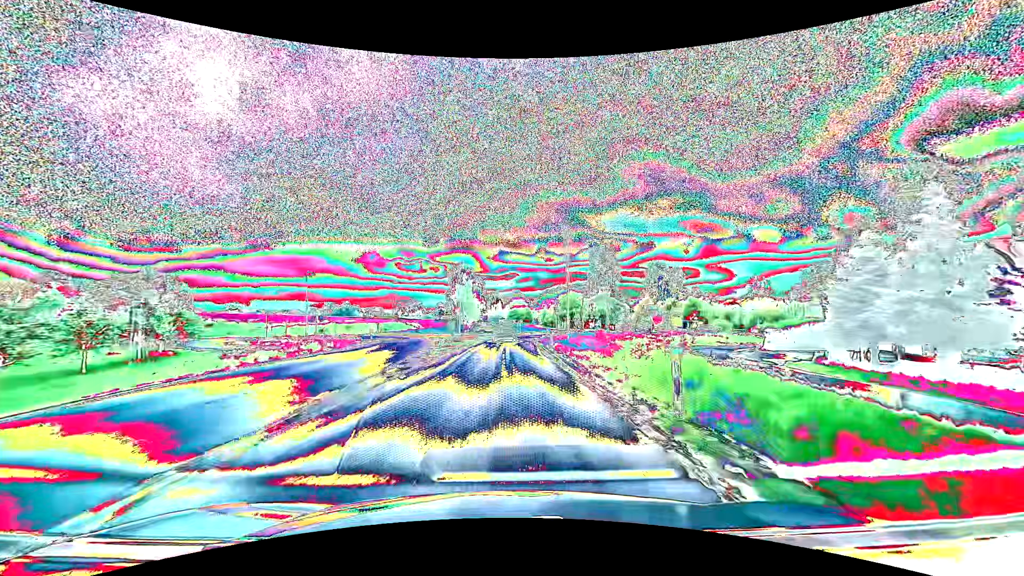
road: secondary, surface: asphalt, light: Day
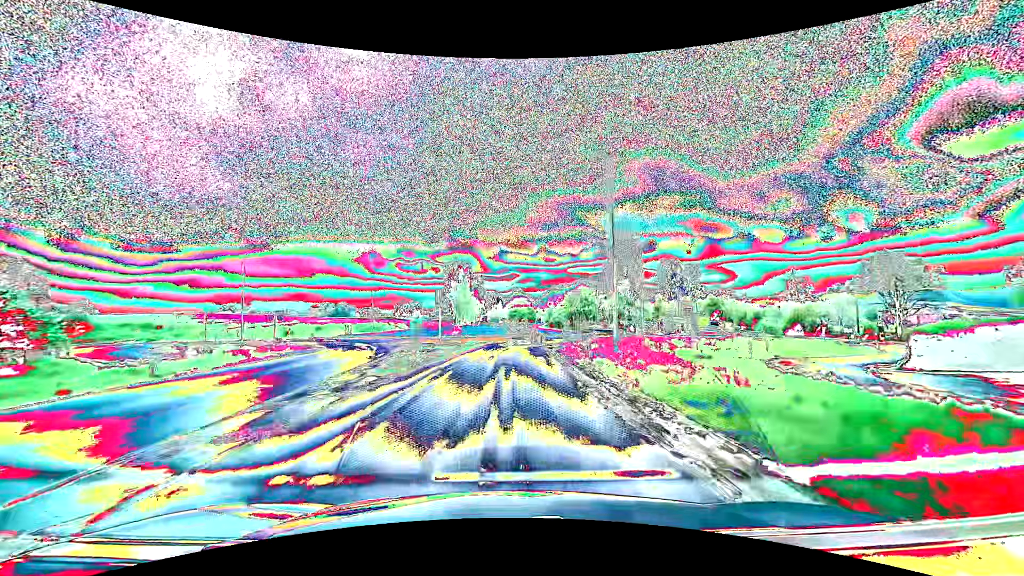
(0.0, +14.1) m; 0°
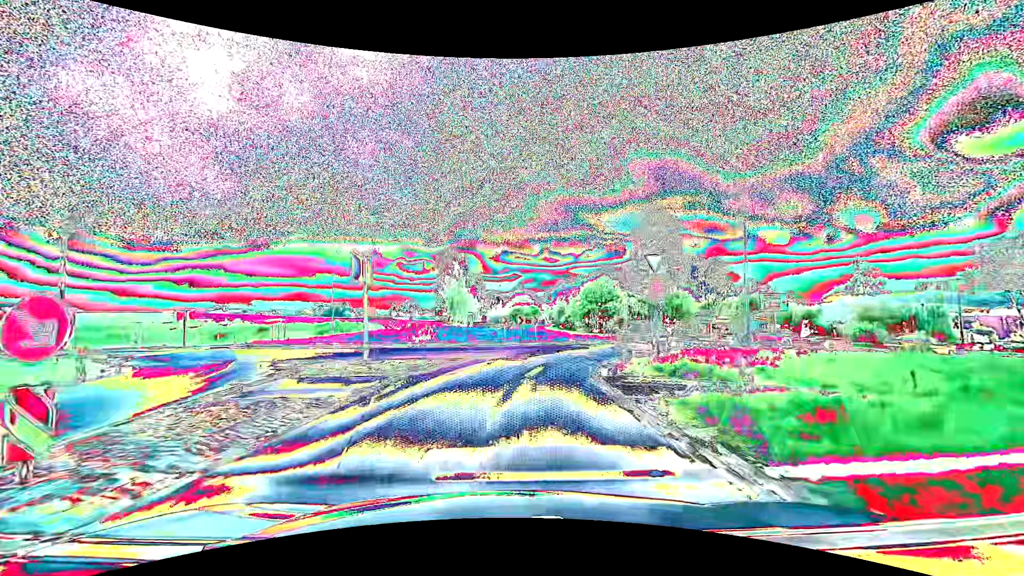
(0.0, +18.0) m; 0°
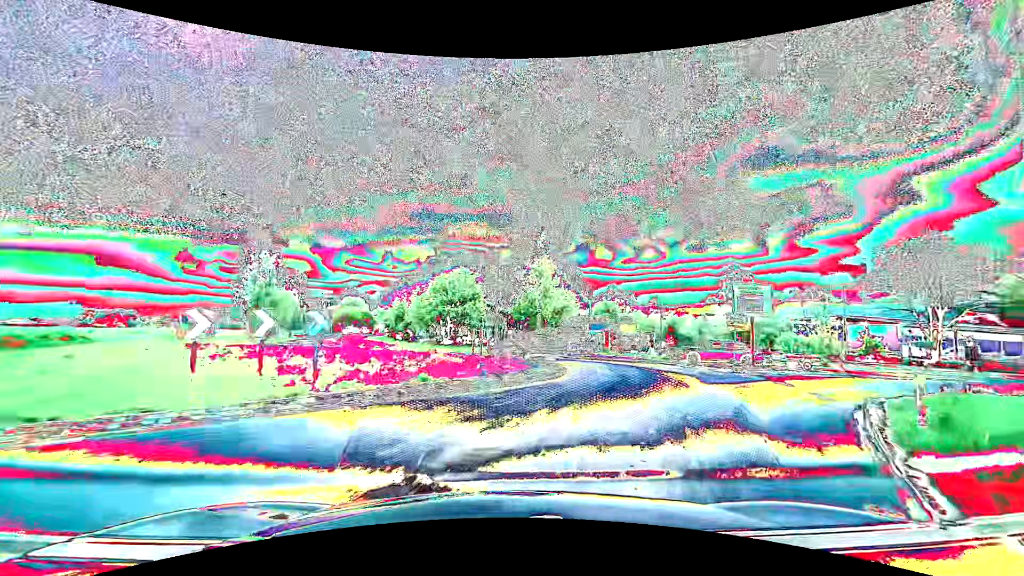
(+1.5, +19.4) m; +18°
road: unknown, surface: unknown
(+2, +10) (+4, +20) (+2, +29) (-4, +37) (-12, +44) (-18, +51) (-23, +60) (-27, +69) (-31, +78) (-34, +88) m
